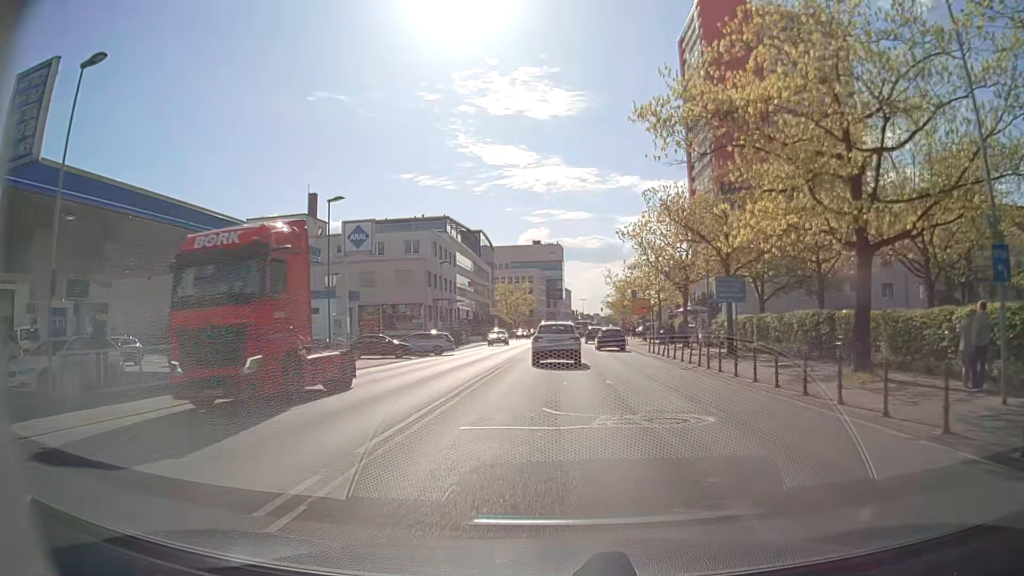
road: secondary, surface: asphalt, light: Day
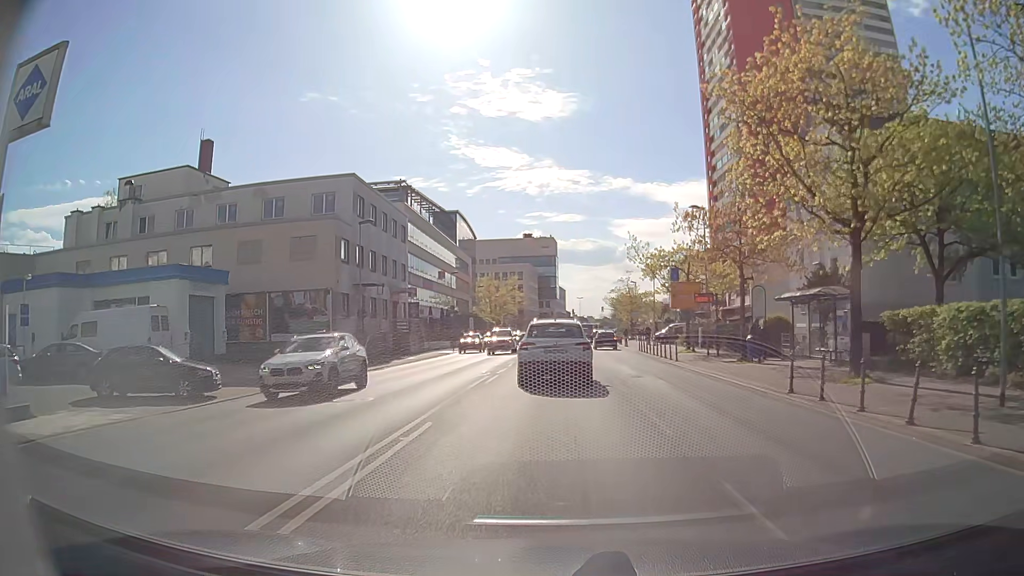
(-0.1, +23.4) m; 0°
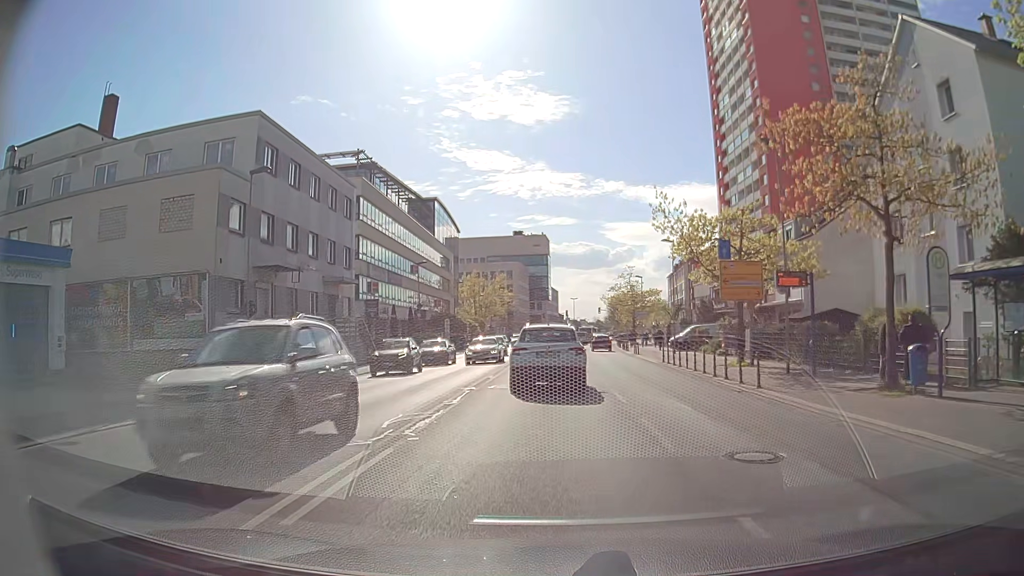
(+0.2, +13.0) m; +1°
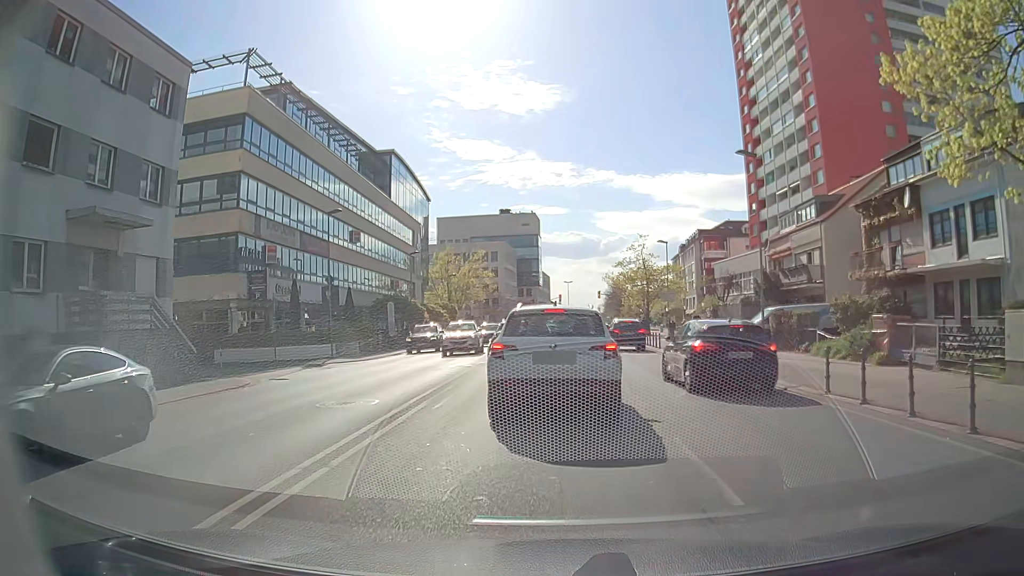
(+0.1, +20.5) m; +1°
